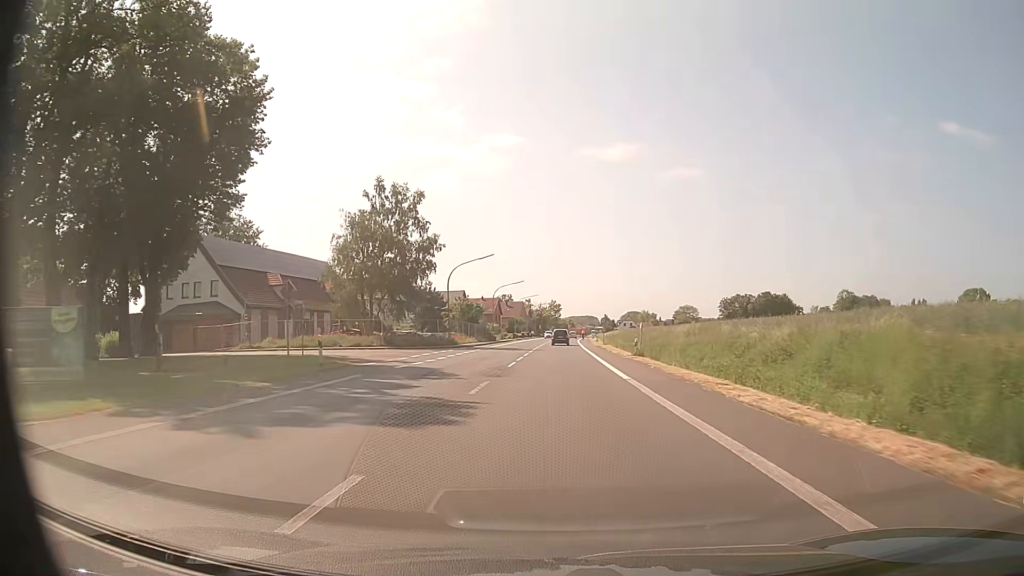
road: primary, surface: asphalt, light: Day
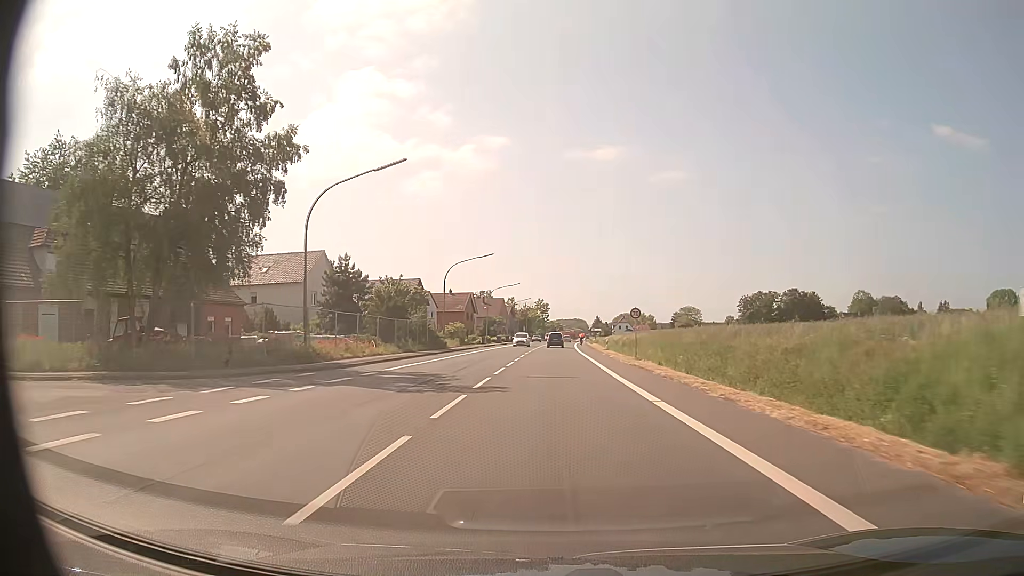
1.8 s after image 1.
(+0.3, +33.9) m; +1°
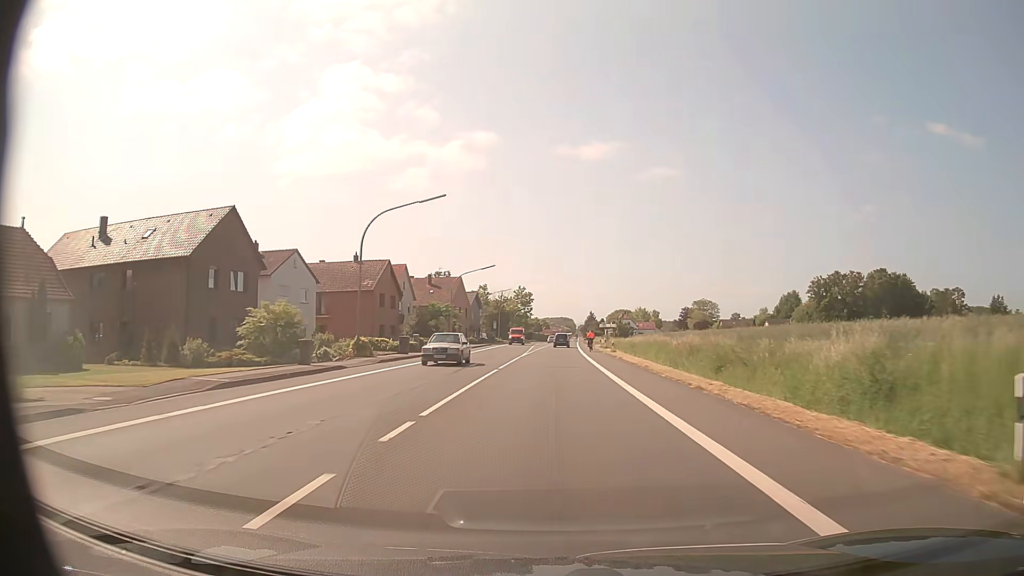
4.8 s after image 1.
(+0.5, +56.4) m; +1°
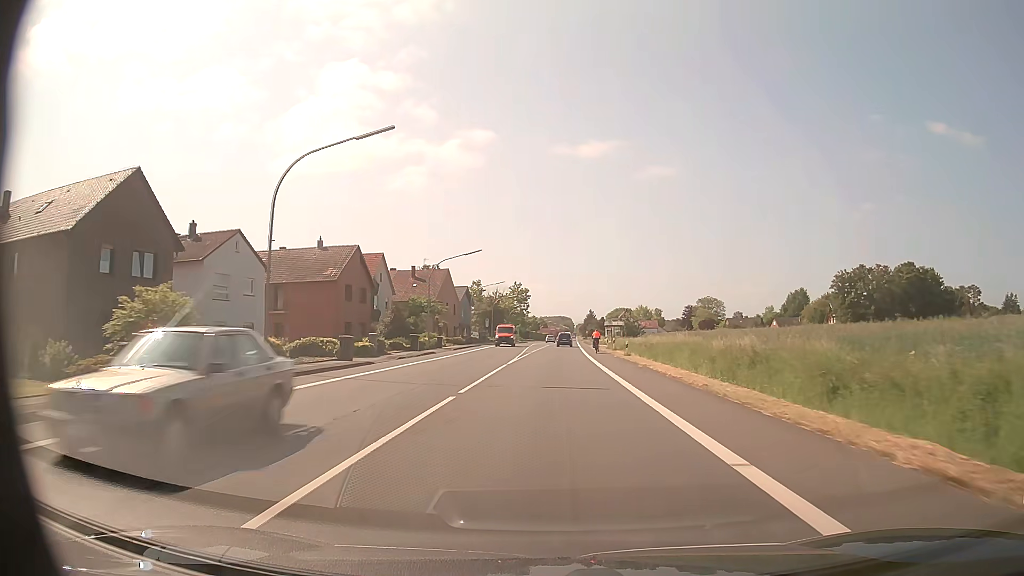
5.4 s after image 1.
(0.0, +11.3) m; 0°
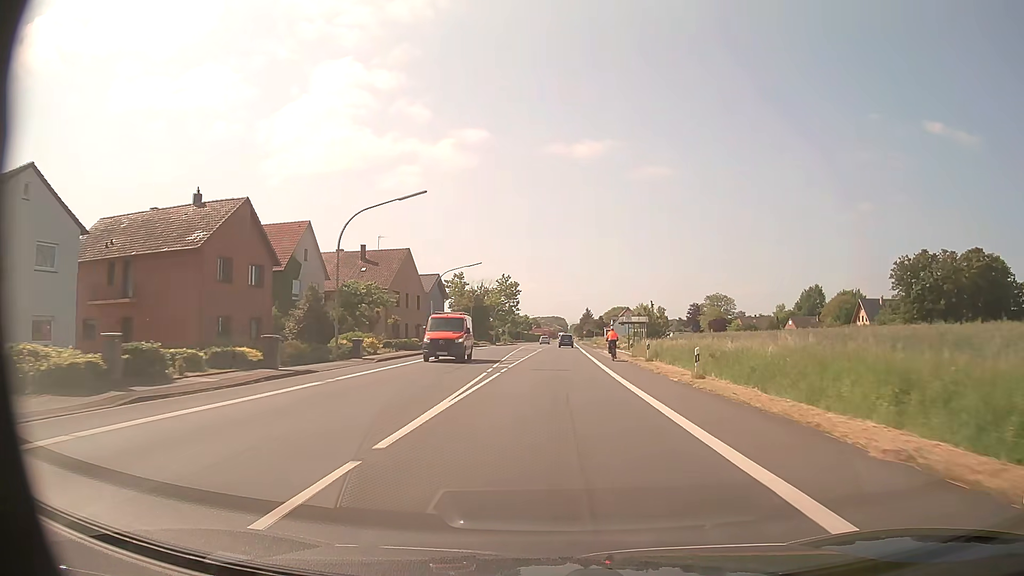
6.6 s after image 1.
(+0.1, +22.5) m; +1°
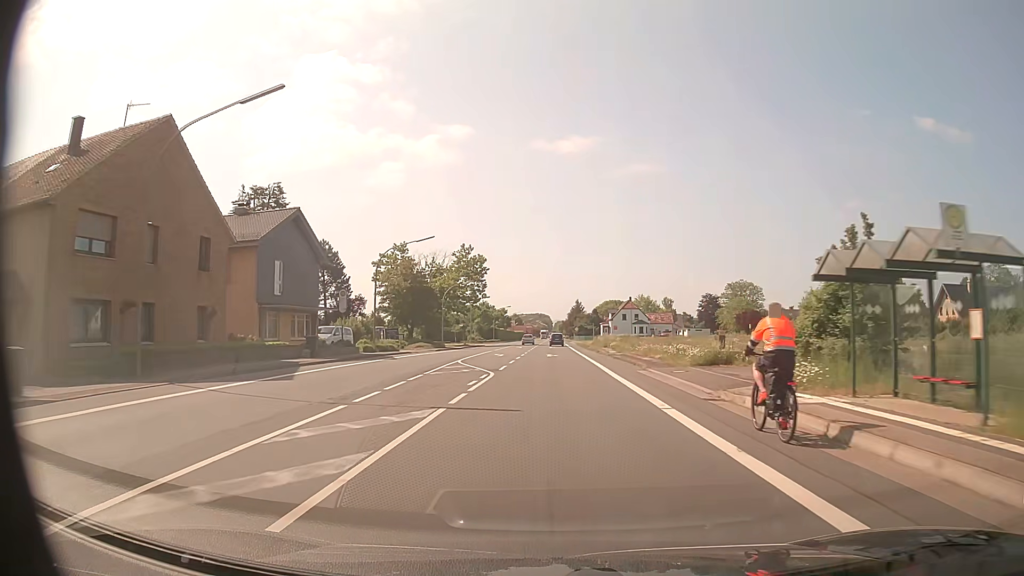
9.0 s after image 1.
(+0.6, +45.2) m; +1°
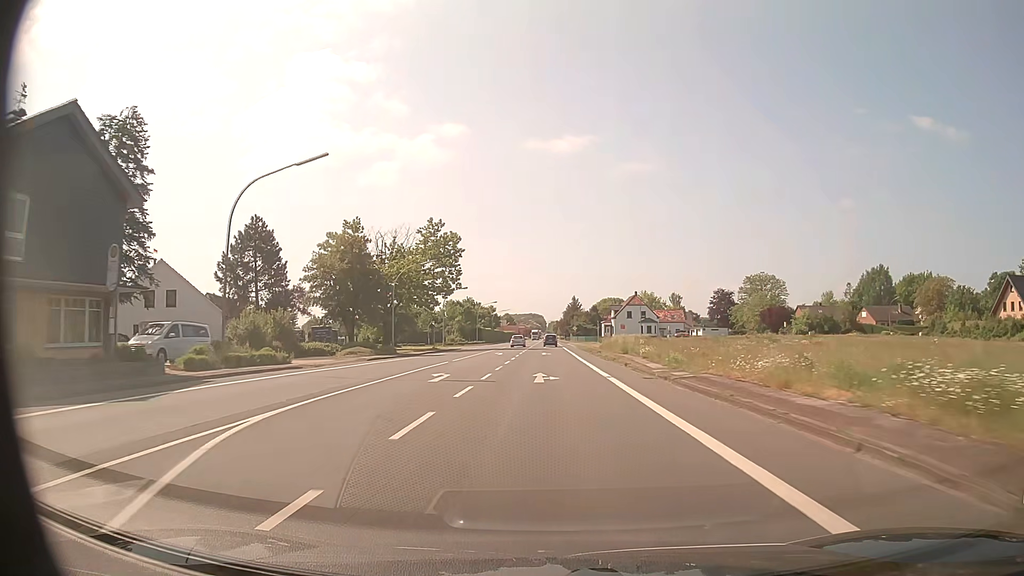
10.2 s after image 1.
(+0.1, +22.7) m; +1°
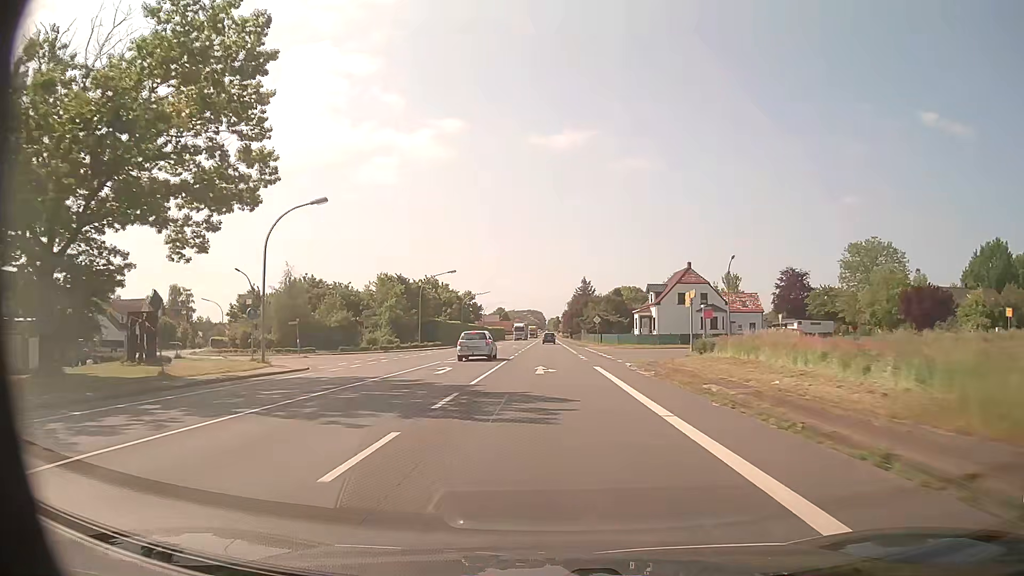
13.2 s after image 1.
(-0.2, +56.7) m; 0°
(0, +10) (0, +20) (0, +30) (0, +40) (0, +50) (0, +60) (0, +70) (0, +80) (0, +90) (0, +100) m
